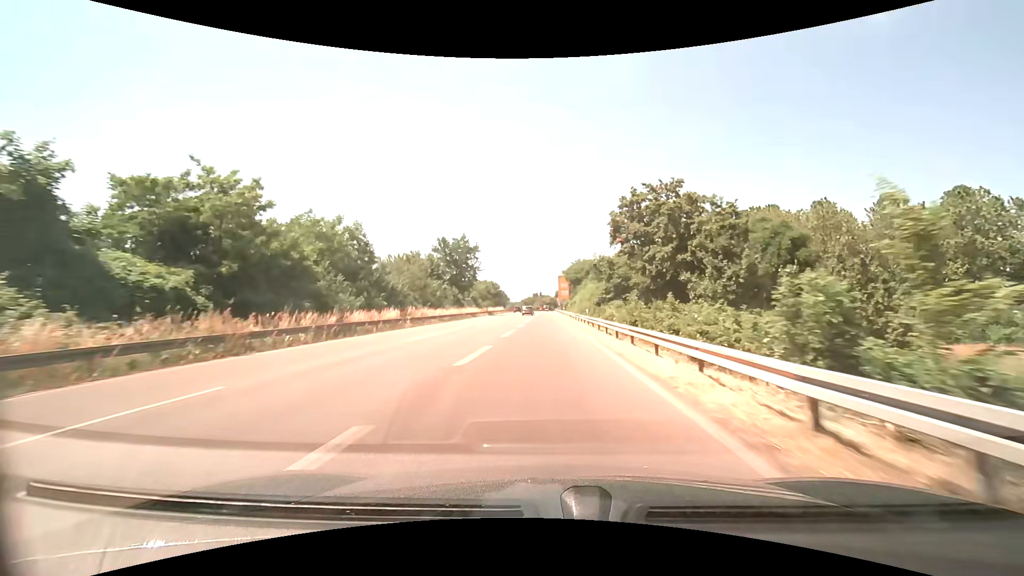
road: trunk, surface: asphalt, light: Day
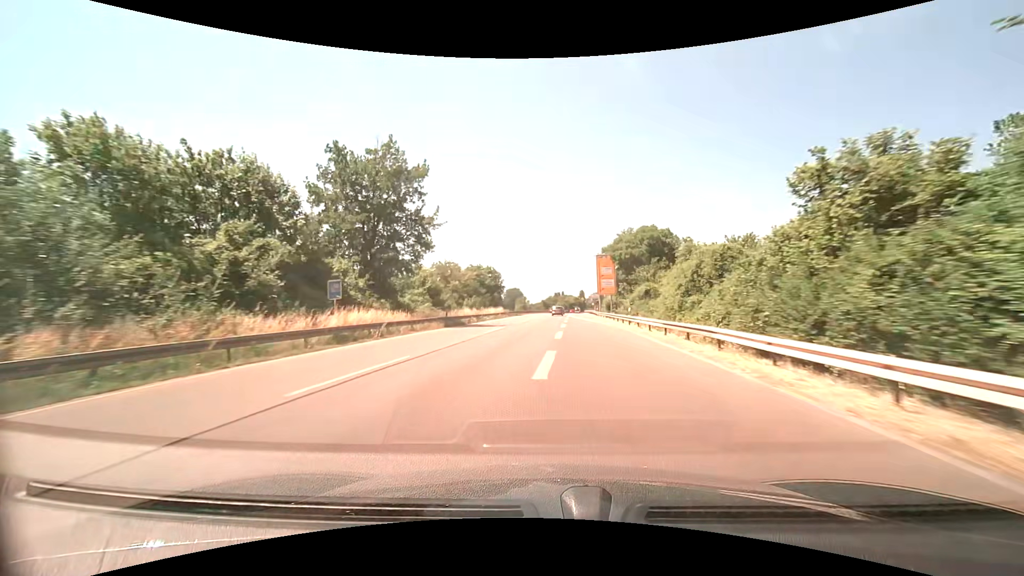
(-1.1, +50.8) m; -2°
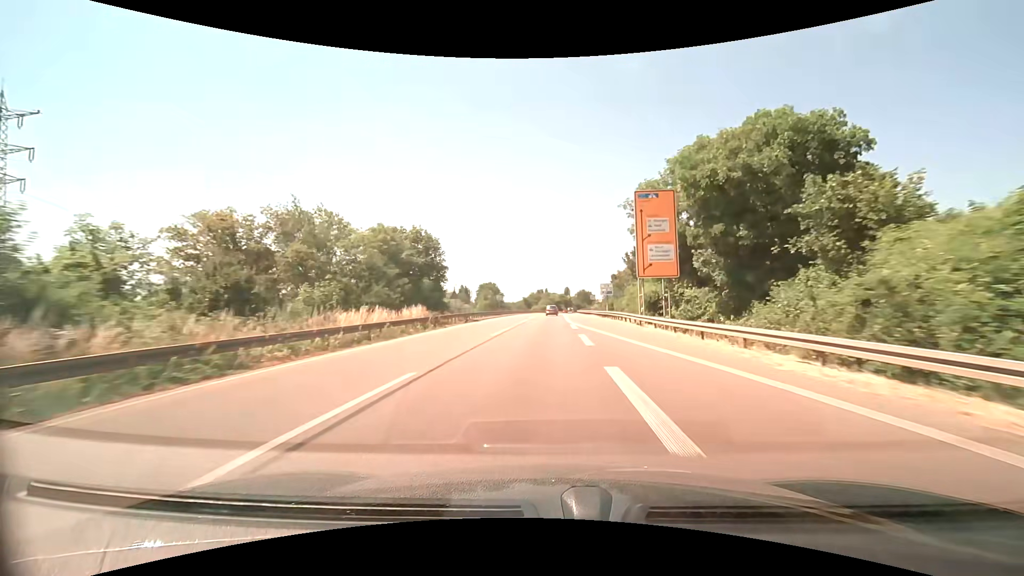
(+0.1, +40.7) m; +2°
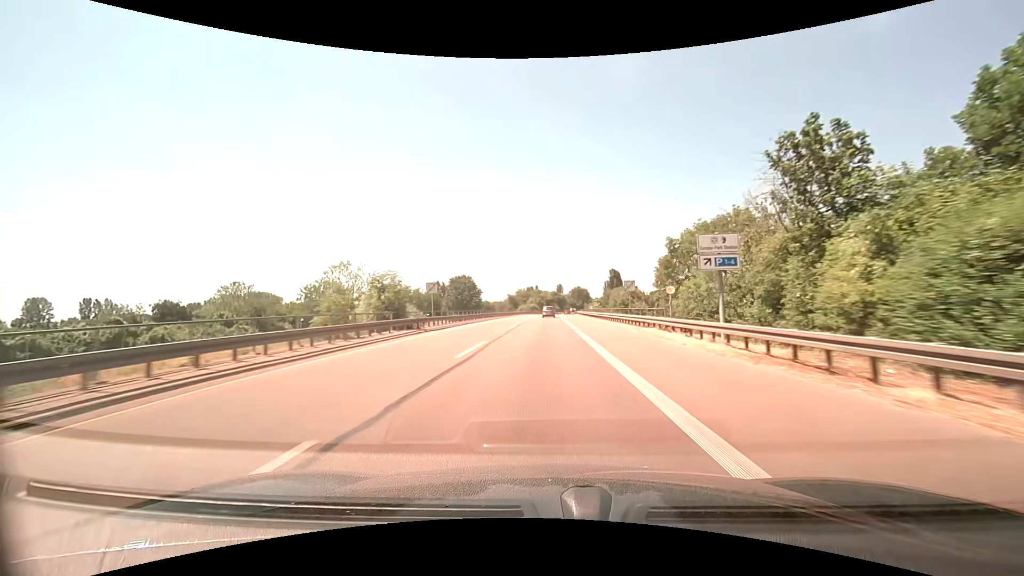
(+0.5, +41.6) m; +1°
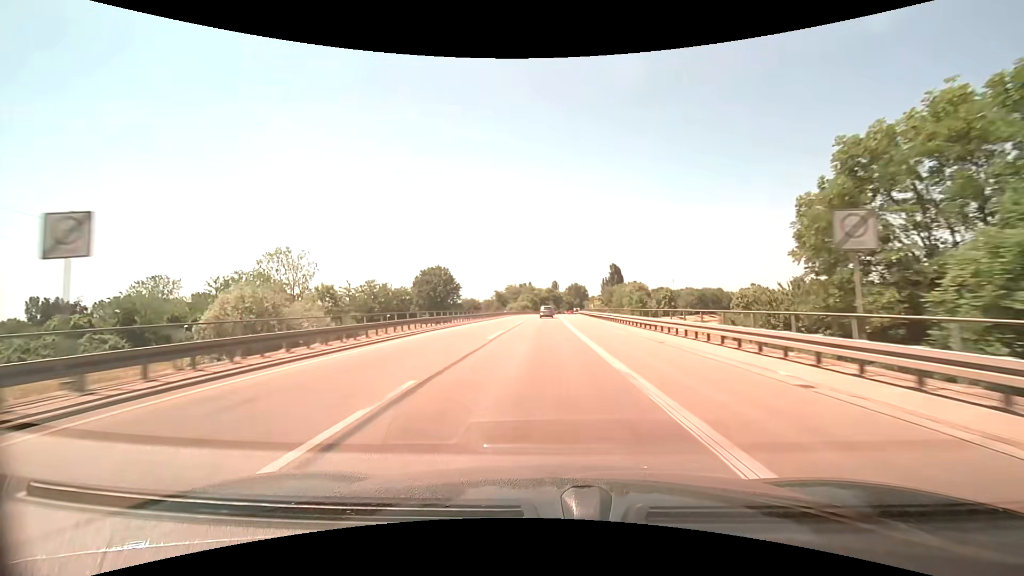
(+0.1, +28.0) m; +1°
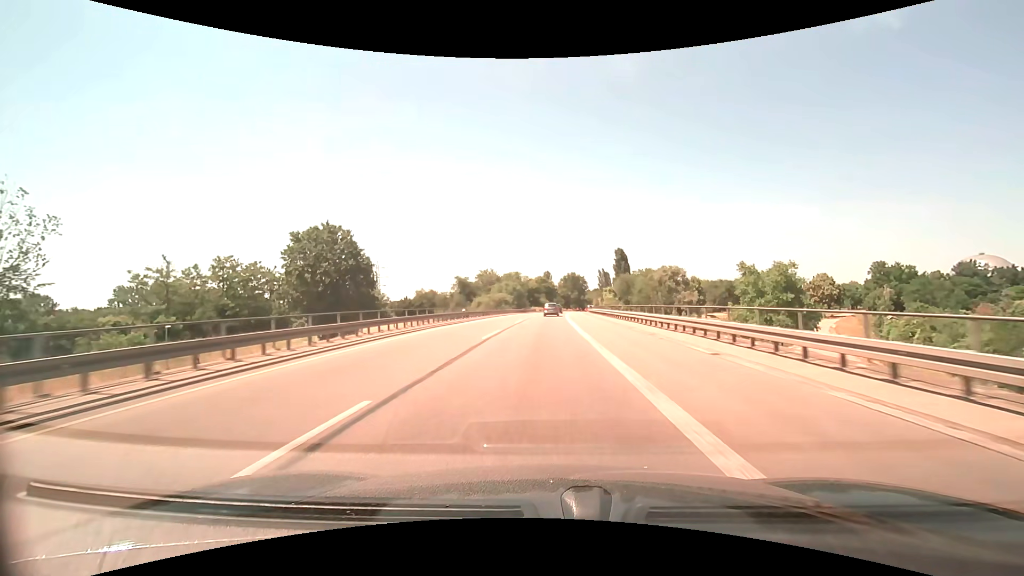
(+0.4, +55.7) m; +1°
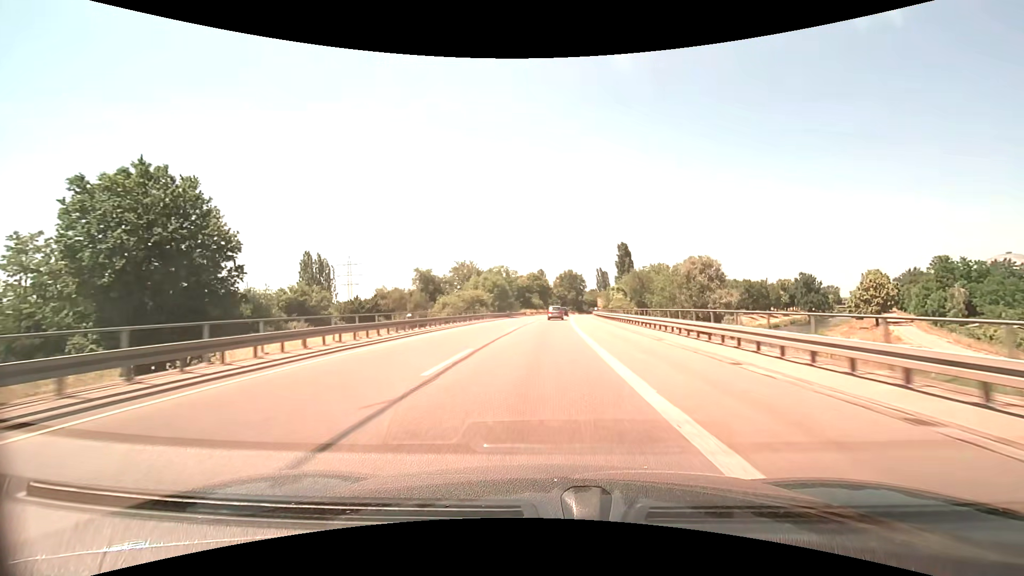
(+0.2, +27.0) m; +1°
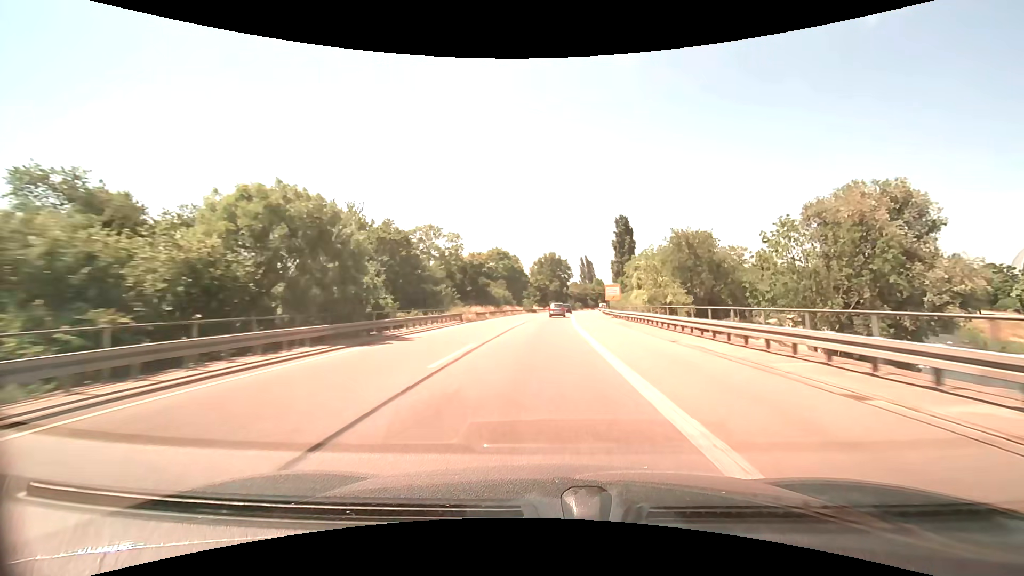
(+1.2, +52.9) m; +2°
